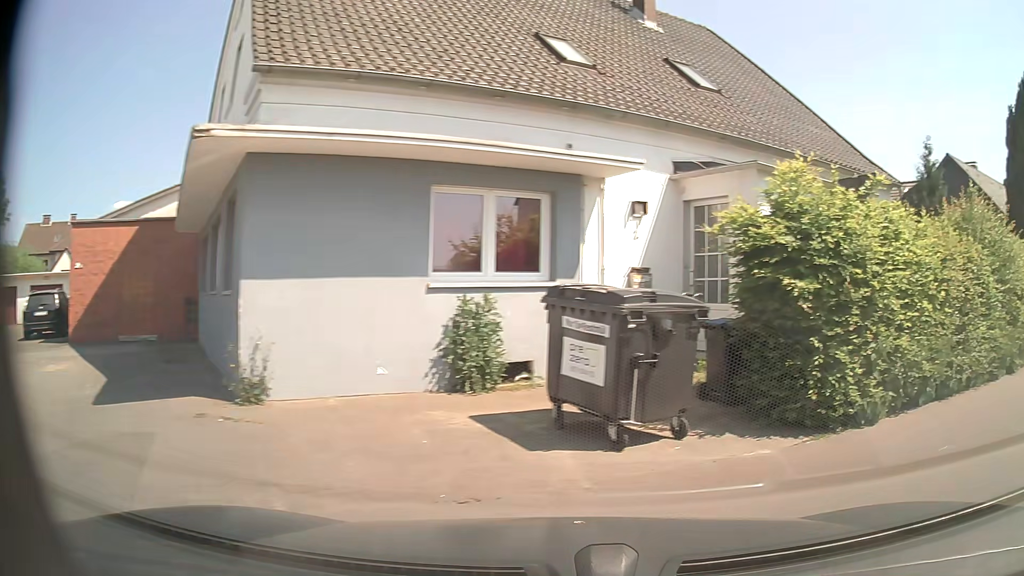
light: Day
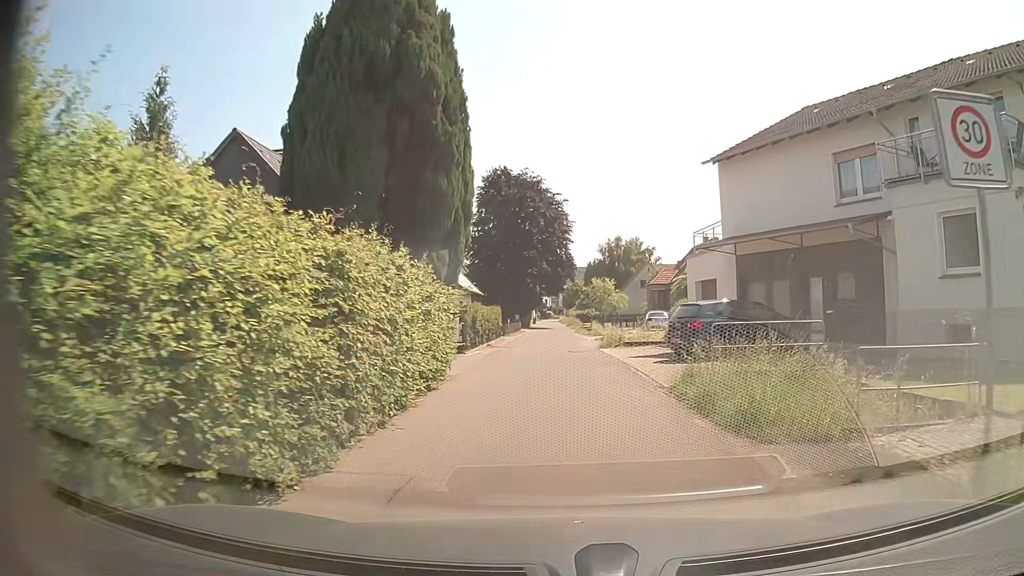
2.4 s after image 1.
(+7.0, +8.0) m; +60°
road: residential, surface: asphalt
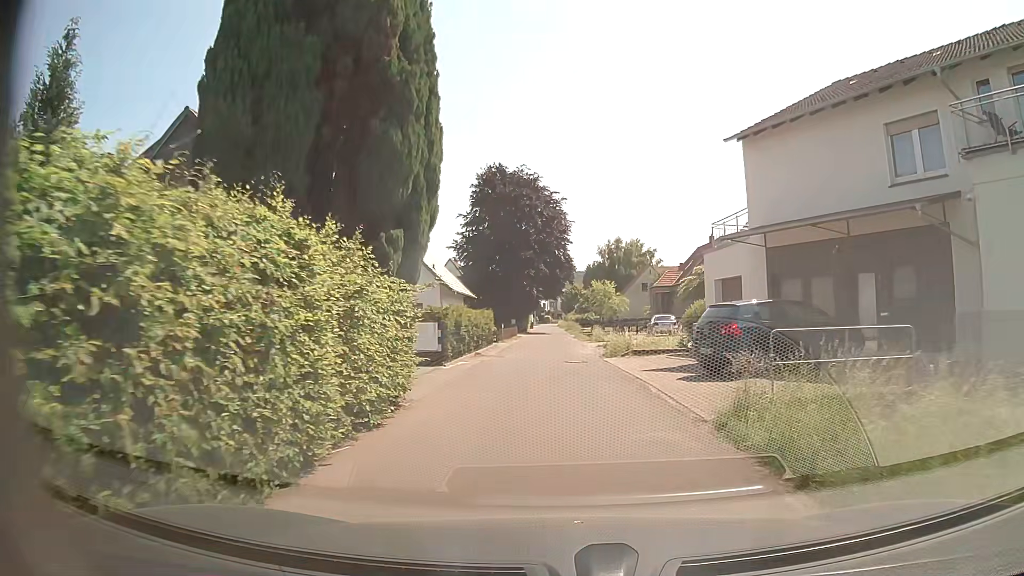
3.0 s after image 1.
(0.0, +3.8) m; 0°
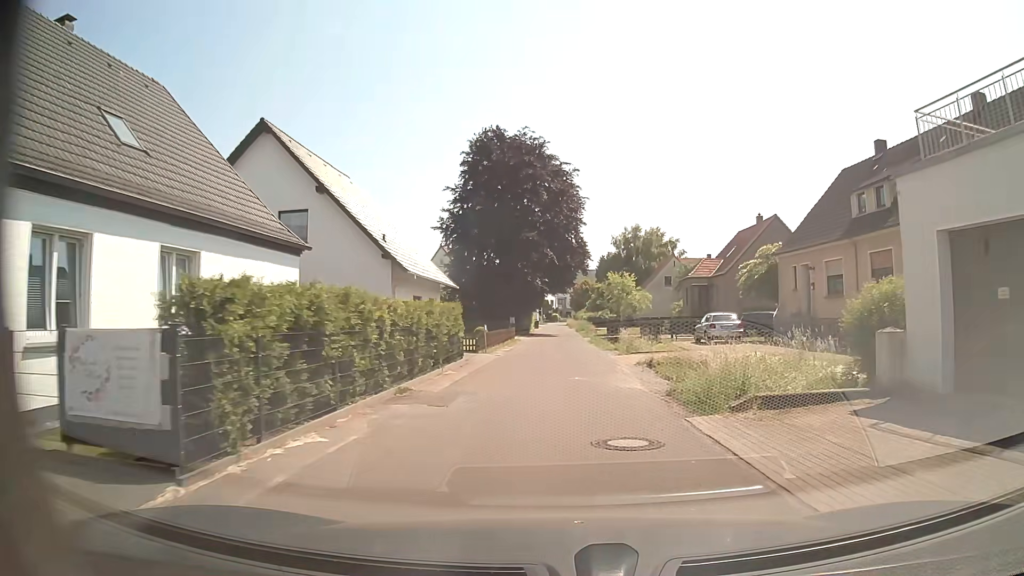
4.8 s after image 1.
(-0.1, +14.3) m; 0°
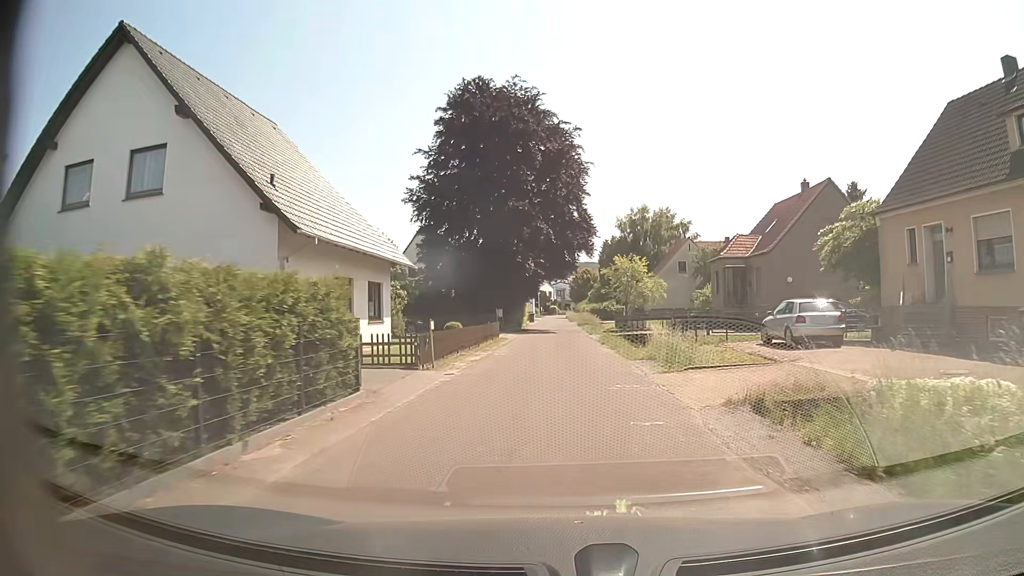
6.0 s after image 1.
(-0.1, +11.5) m; -1°
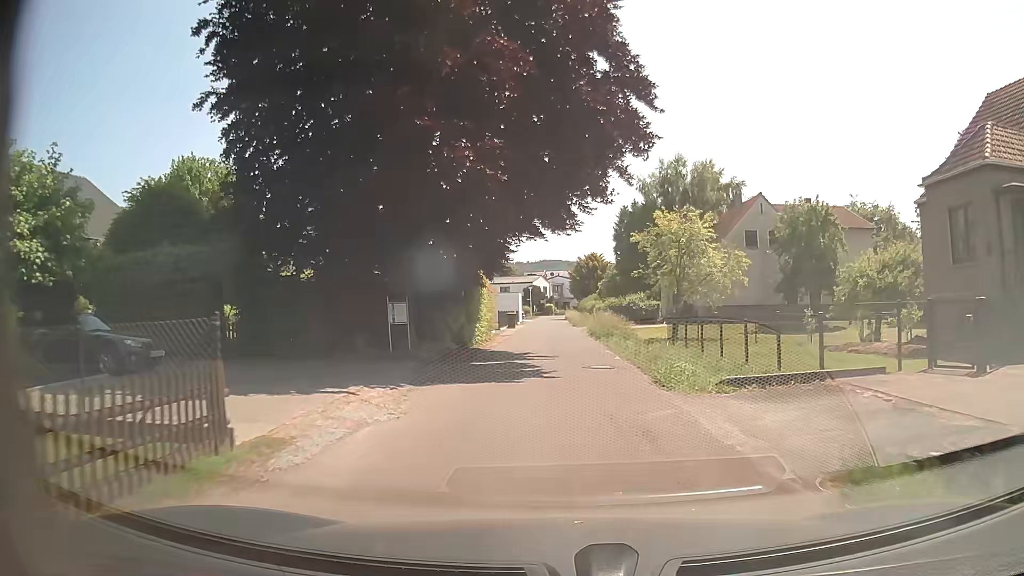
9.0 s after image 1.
(+0.1, +28.8) m; +1°
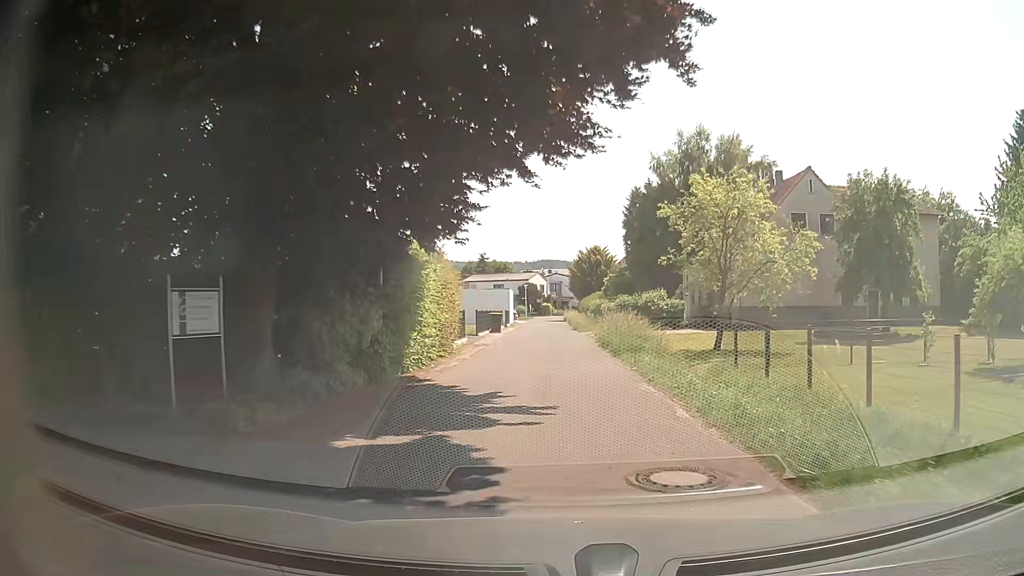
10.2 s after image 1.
(0.0, +10.2) m; 0°
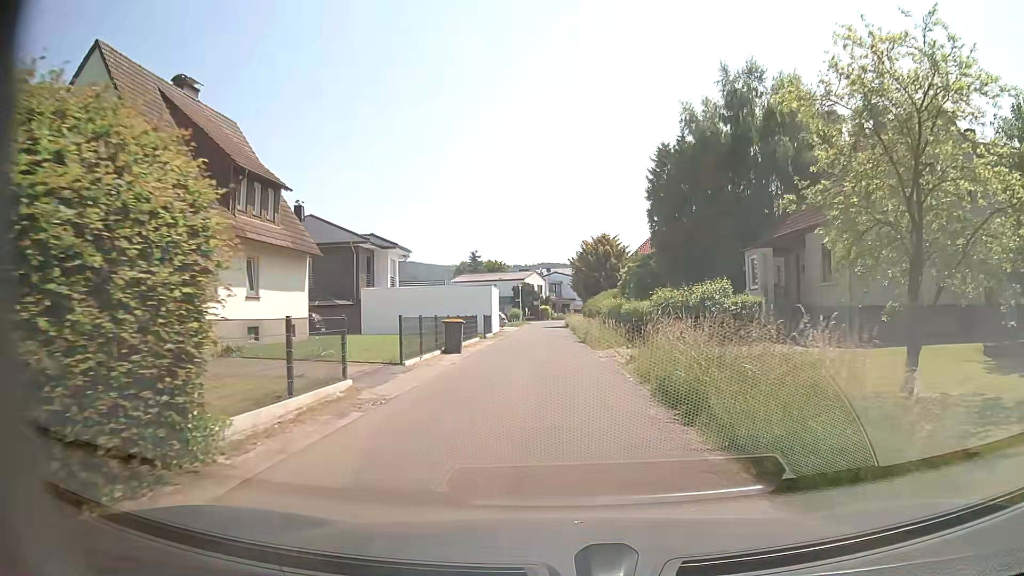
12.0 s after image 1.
(0.0, +14.8) m; -1°
(0, +10) (0, +20) (0, +30) (0, +40) (0, +50) (0, +60) (0, +70) (0, +80) (+1, +90) (+4, +99) m
